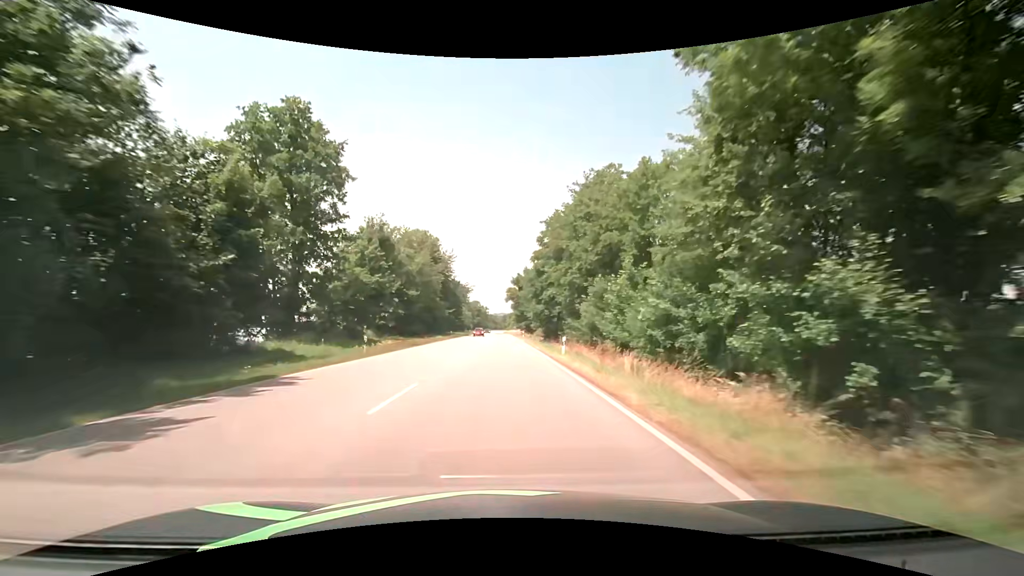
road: primary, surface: asphalt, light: Day
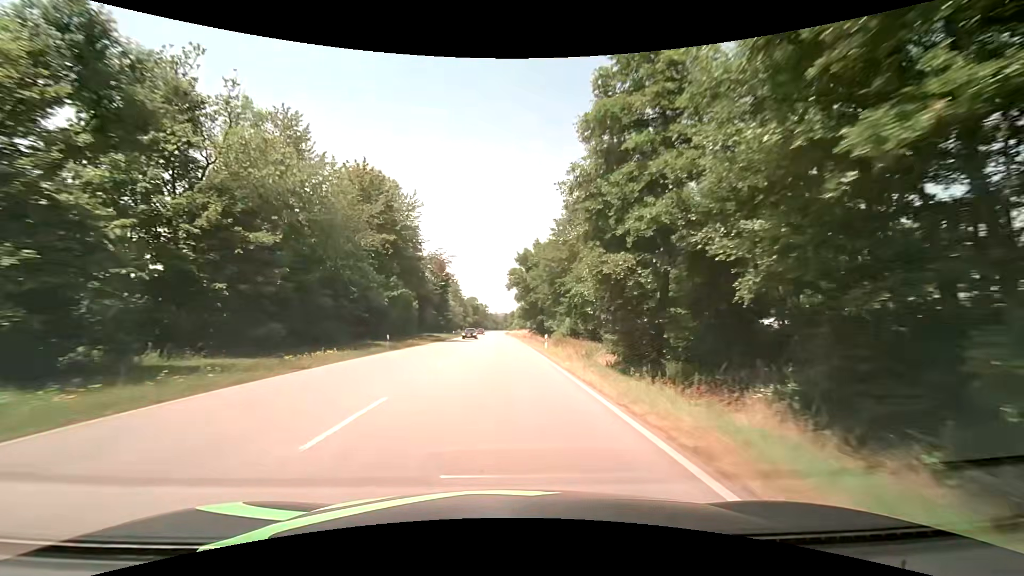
(-0.1, +38.1) m; 0°
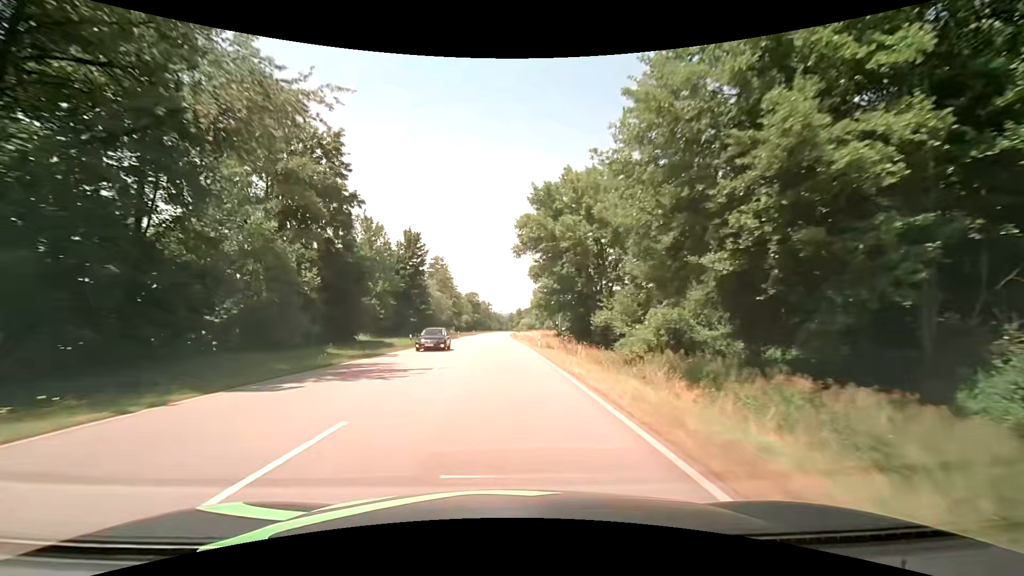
(-0.2, +38.1) m; 0°
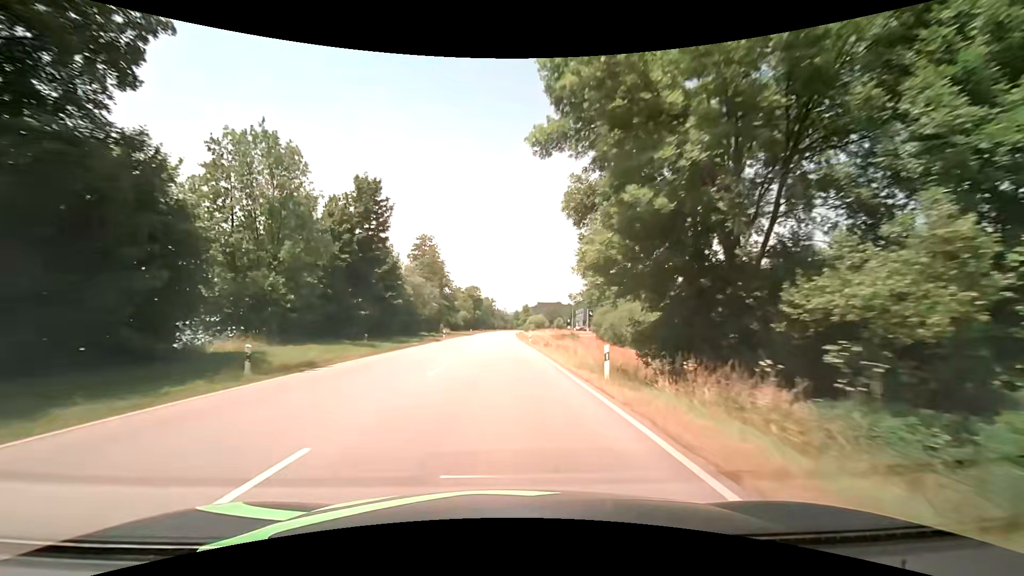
(-0.2, +25.5) m; 0°
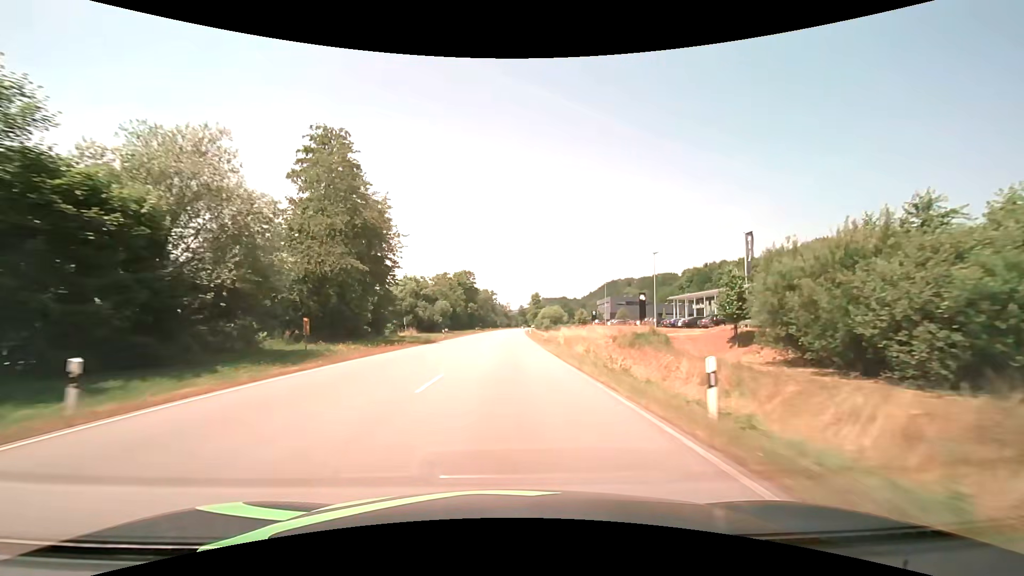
(-0.6, +51.1) m; -1°
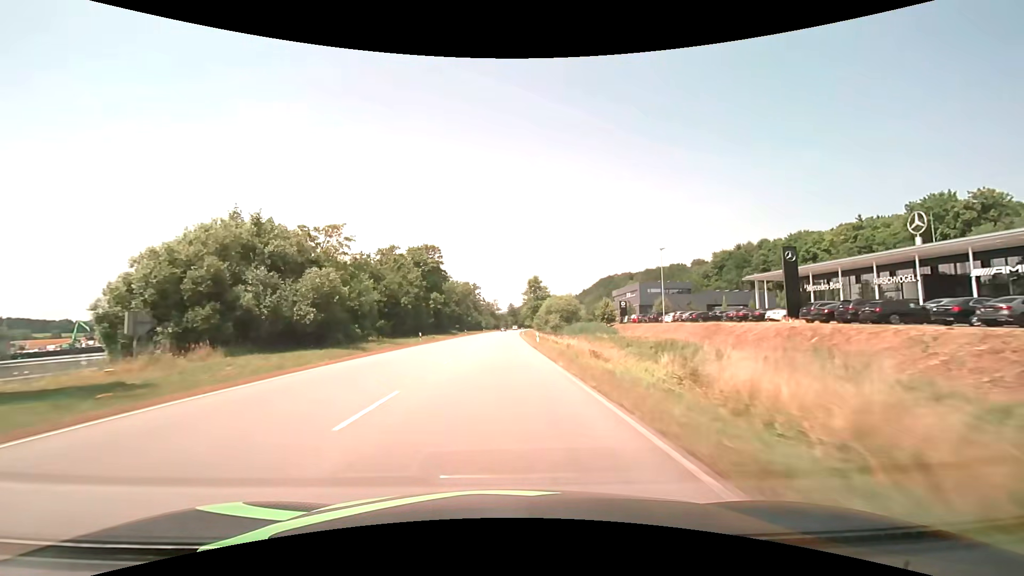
(+0.6, +51.4) m; +1°
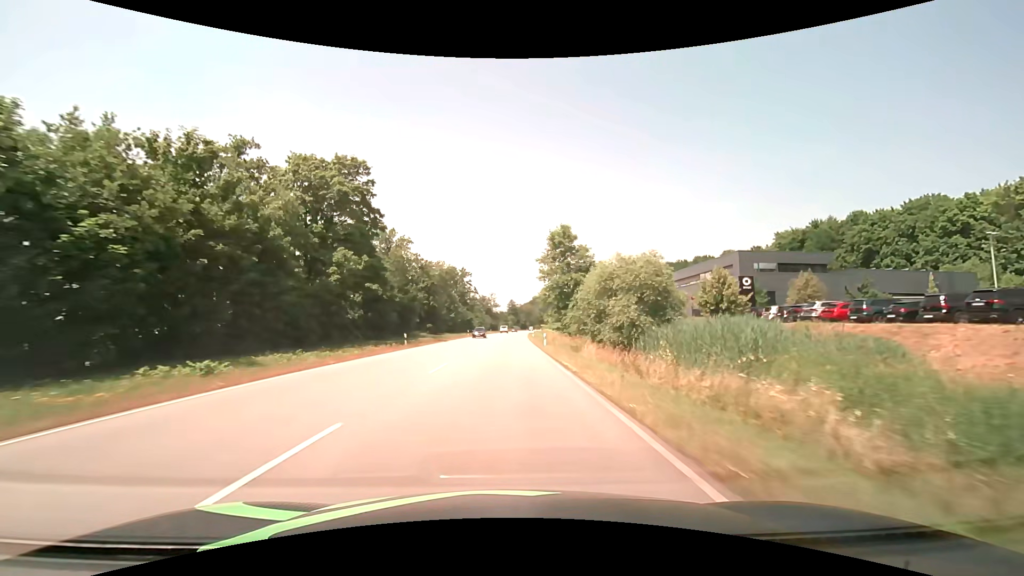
(-0.1, +51.5) m; 0°
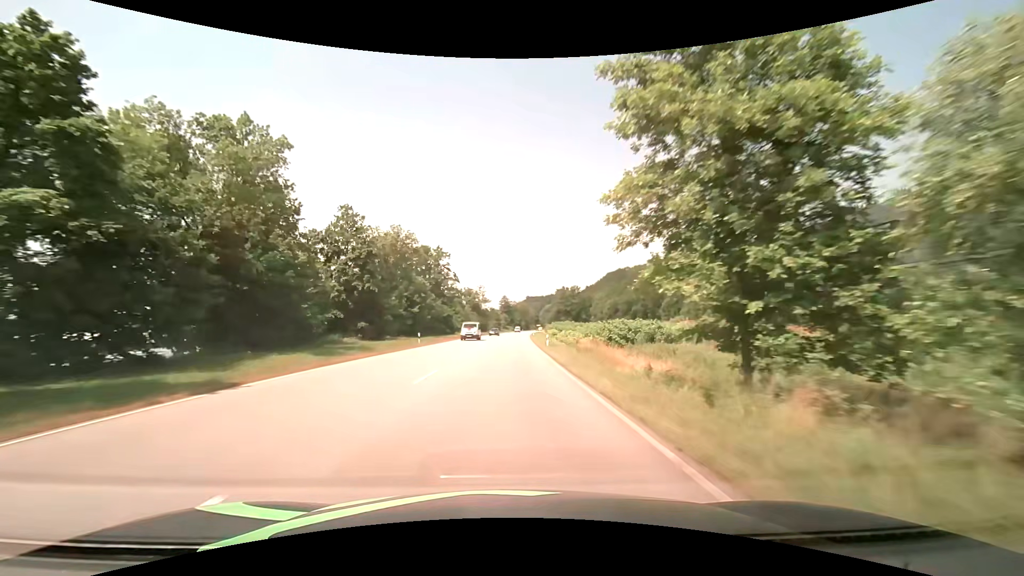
(+0.3, +38.5) m; +1°
(0, +10) (0, +20) (0, +30) (0, +40) (+1, +50) (+1, +60) (+1, +70) (+2, +80) (+2, +90) (+3, +100) m
